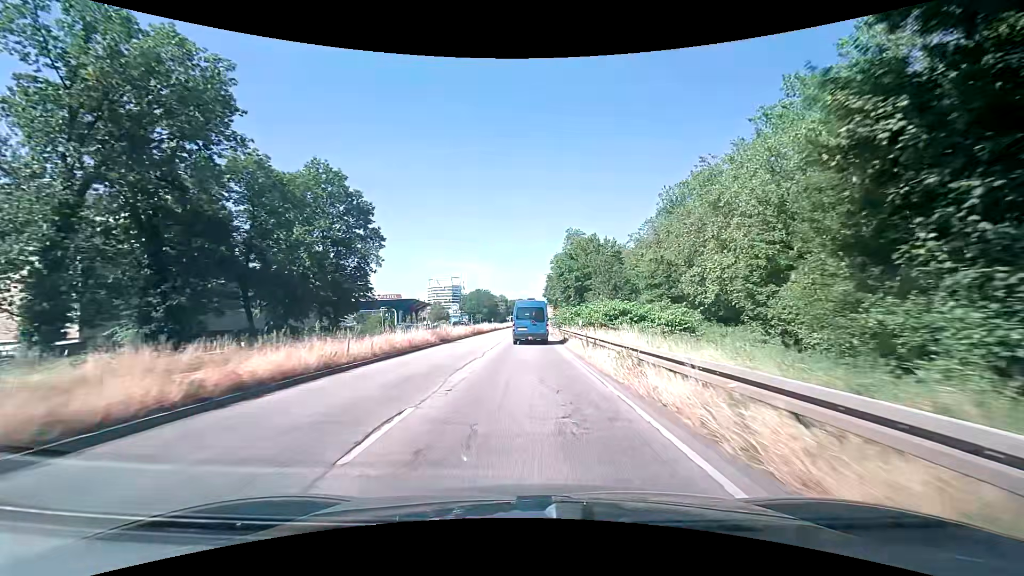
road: primary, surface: asphalt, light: Day
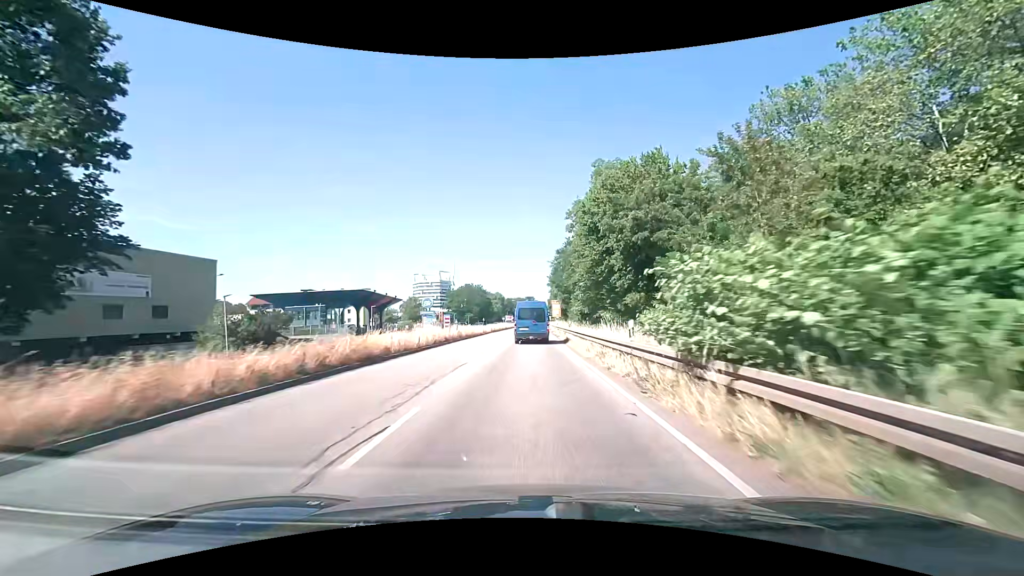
(+0.4, +36.2) m; +1°
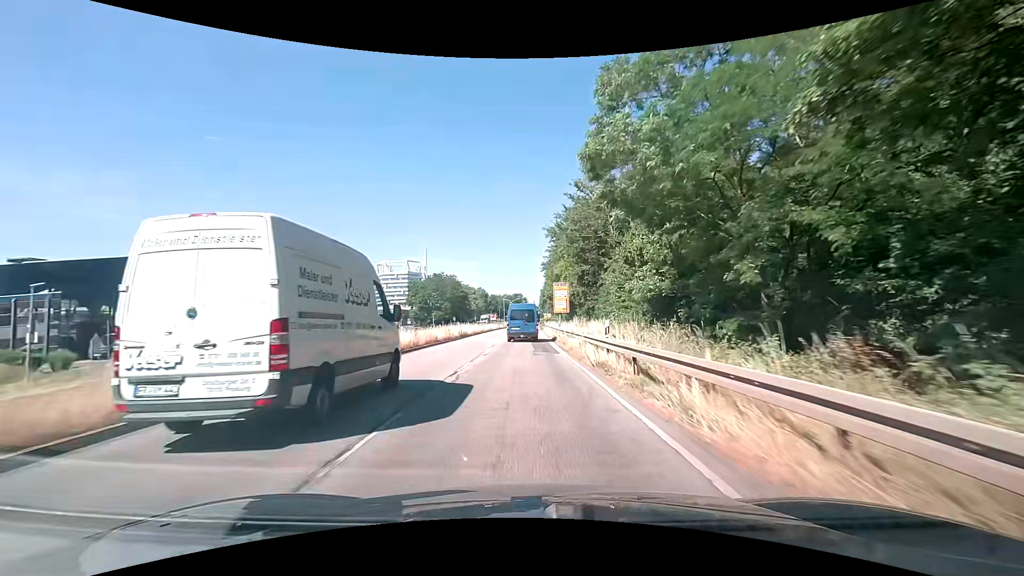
(+0.5, +45.5) m; +2°
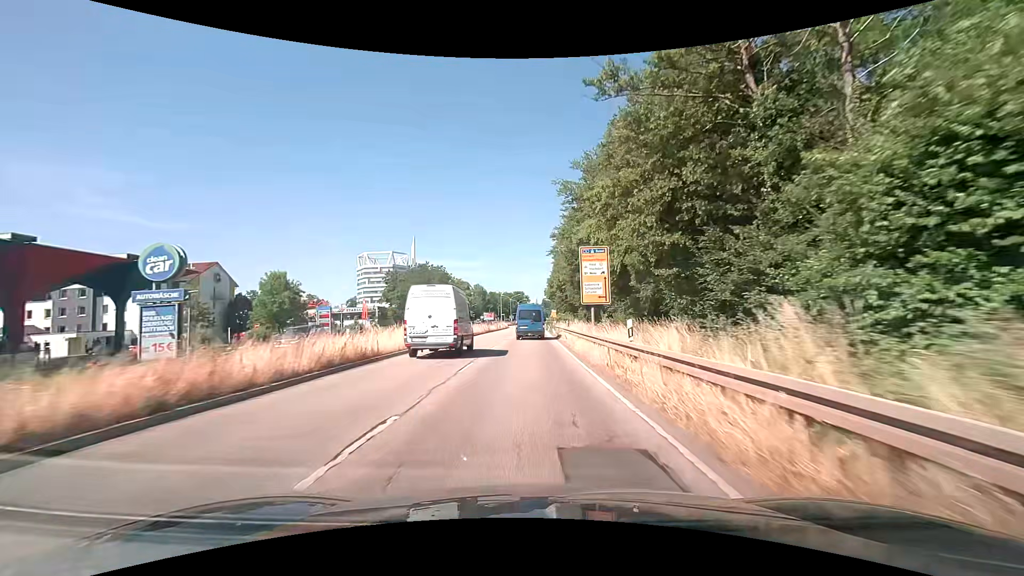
(-0.2, +27.4) m; 0°
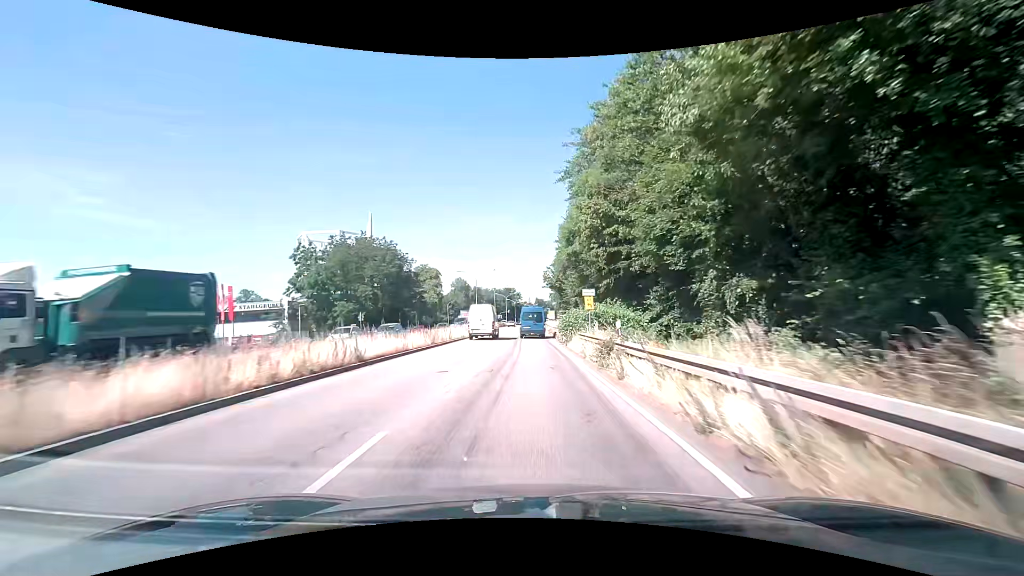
(0.0, +46.1) m; 0°
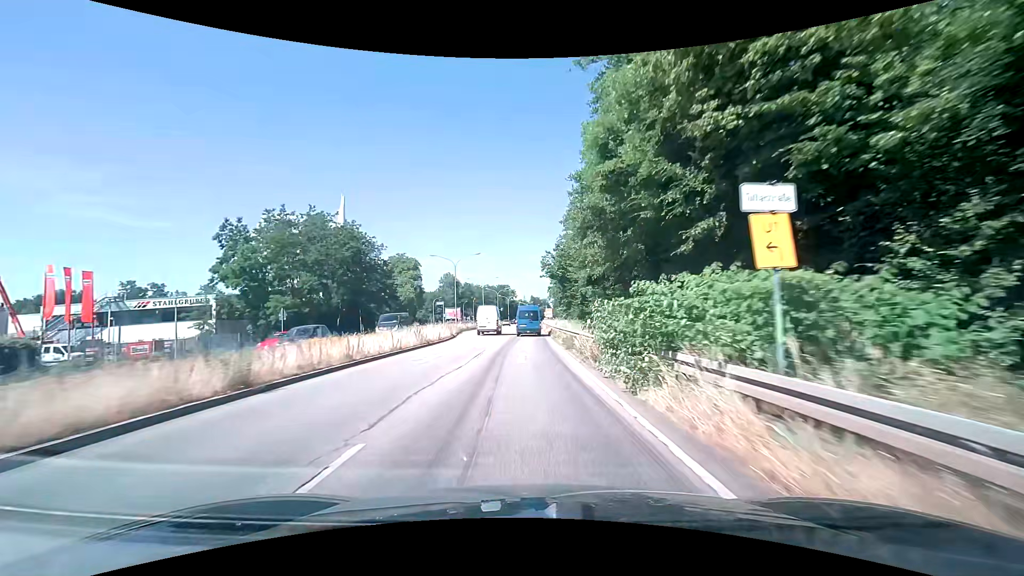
(+0.1, +18.5) m; +1°
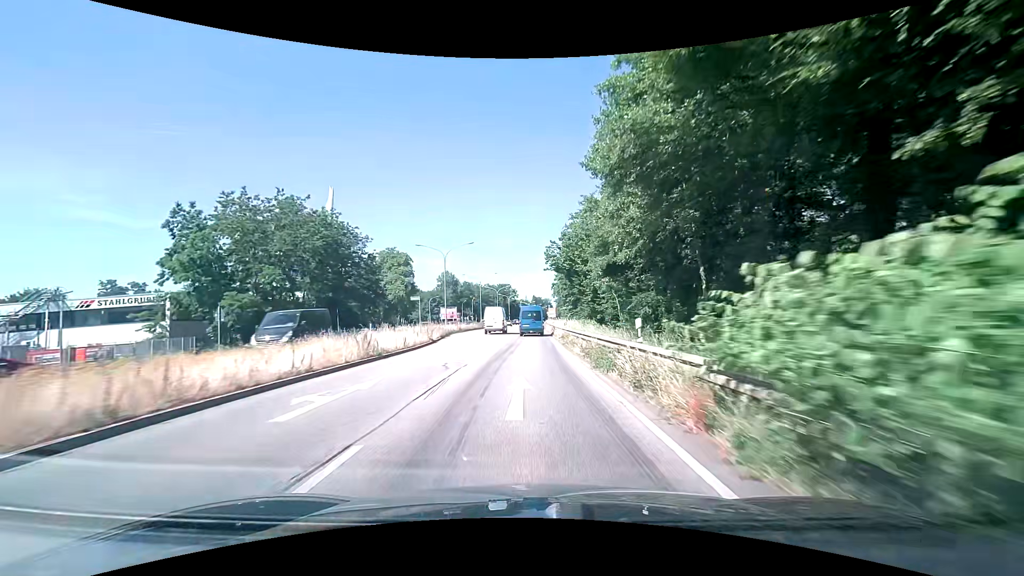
(0.0, +9.2) m; 0°
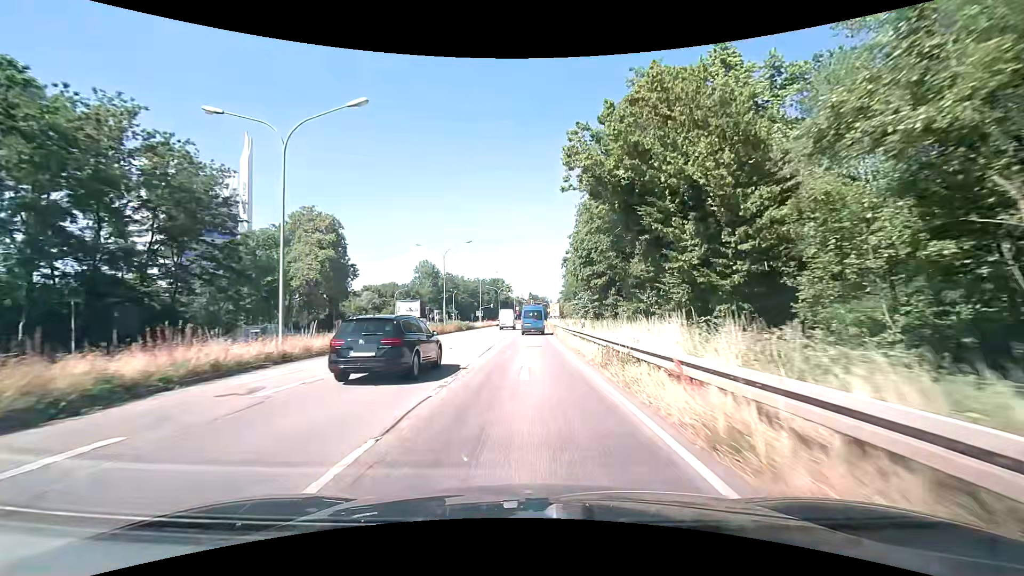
(-0.1, +35.7) m; 0°
(0, +10) (0, +20) (0, +30) (0, +40) (0, +50) (0, +60) (0, +70) (+1, +80) (+1, +90) (+1, +100) m
